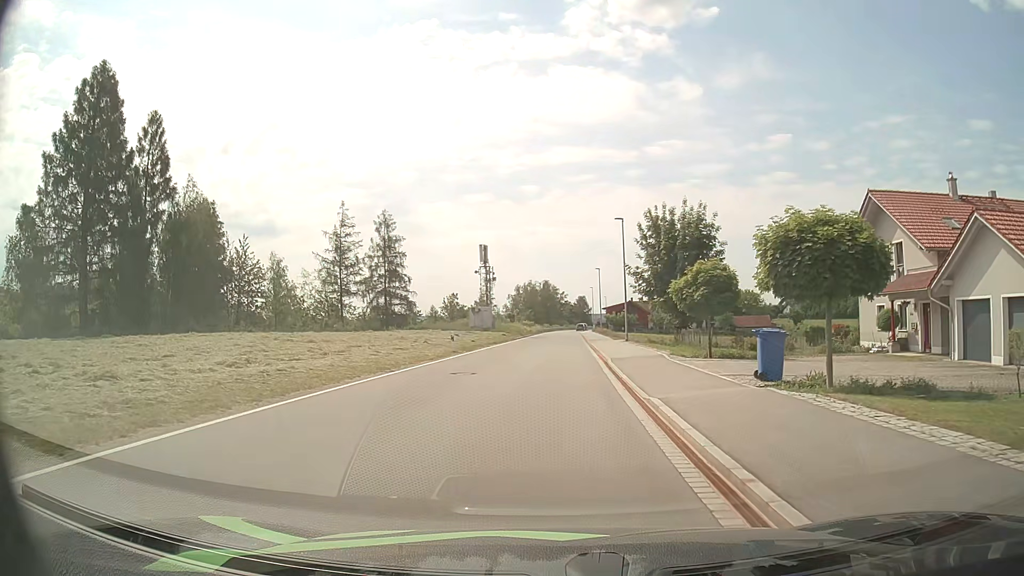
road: unclassified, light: Day
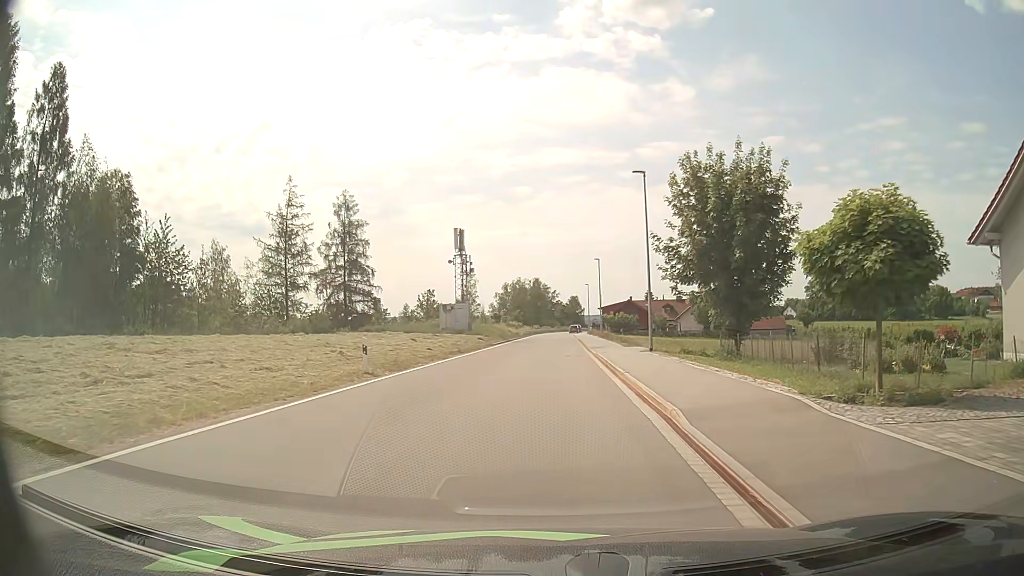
(+0.2, +14.4) m; +1°
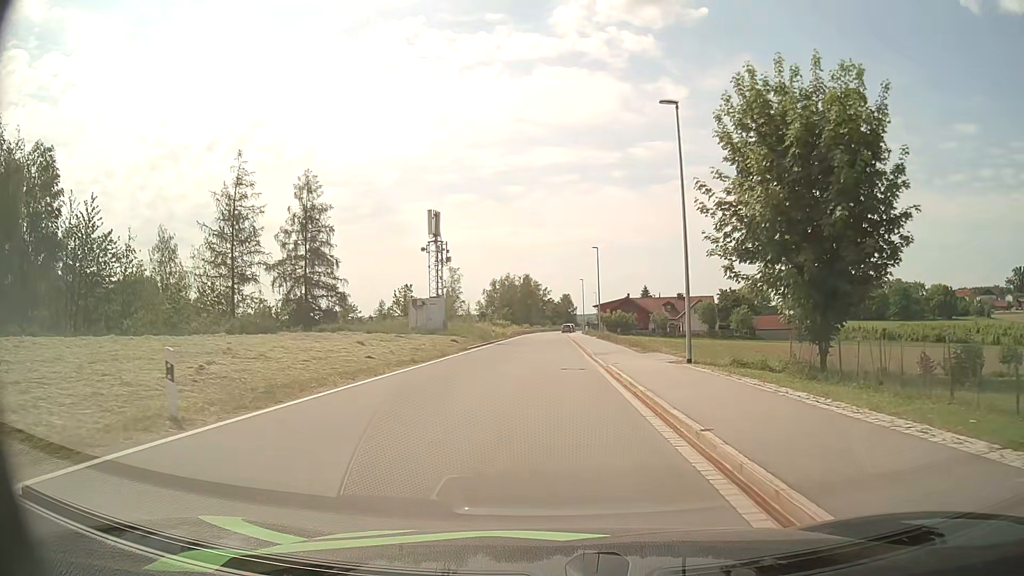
(+0.1, +10.0) m; +1°
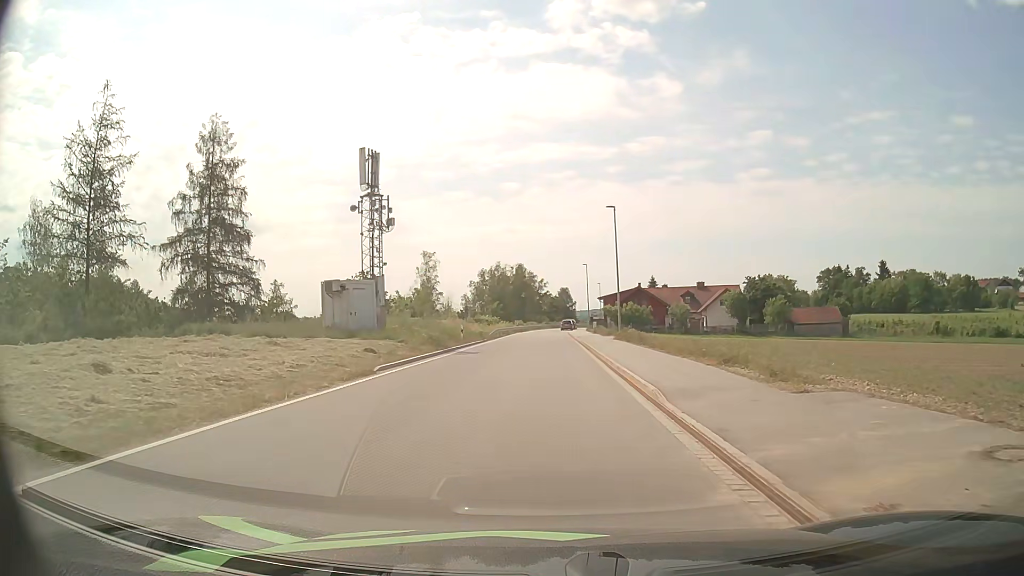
(0.0, +19.4) m; 0°
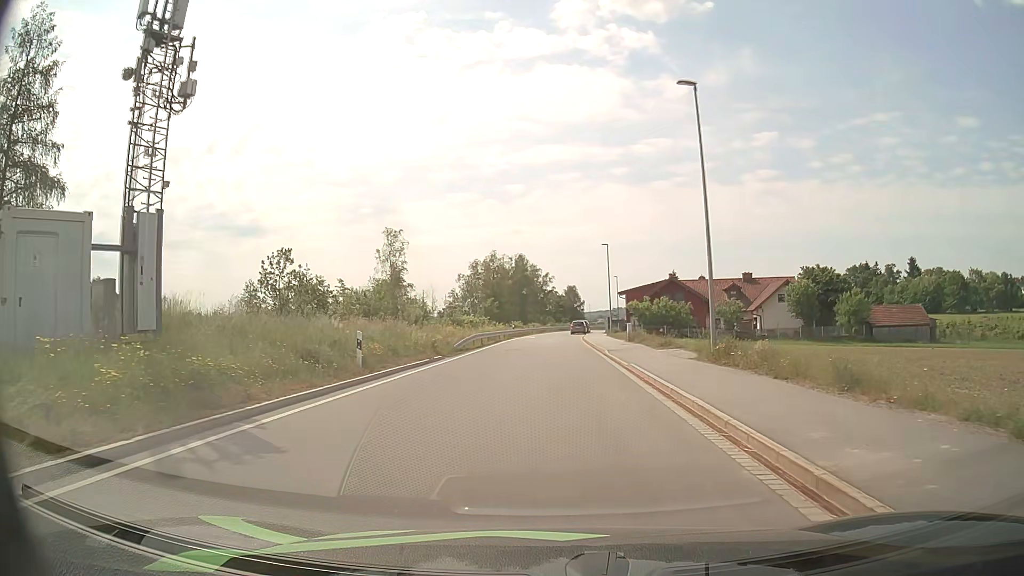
(-0.1, +22.6) m; -1°
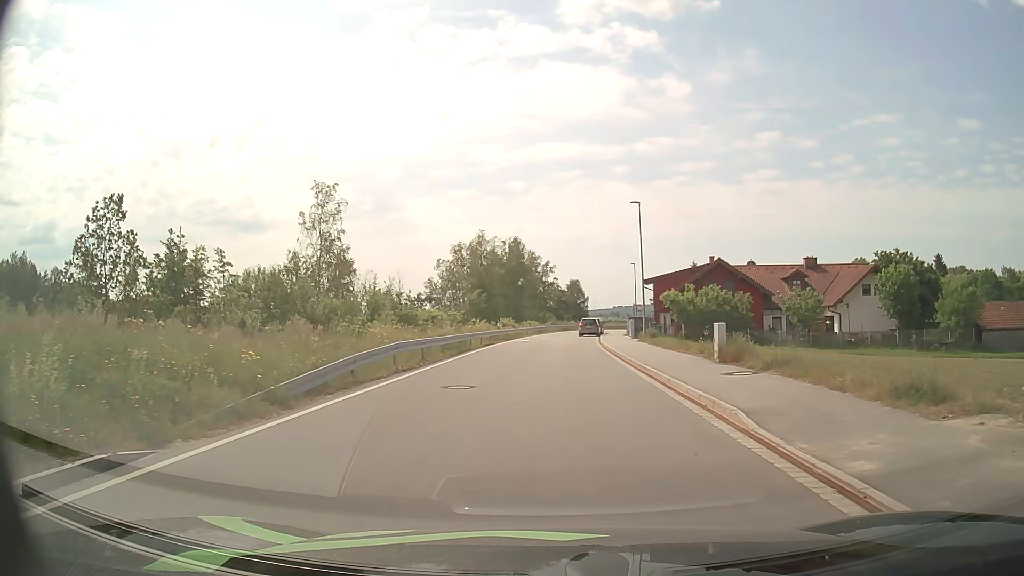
(0.0, +20.6) m; 0°
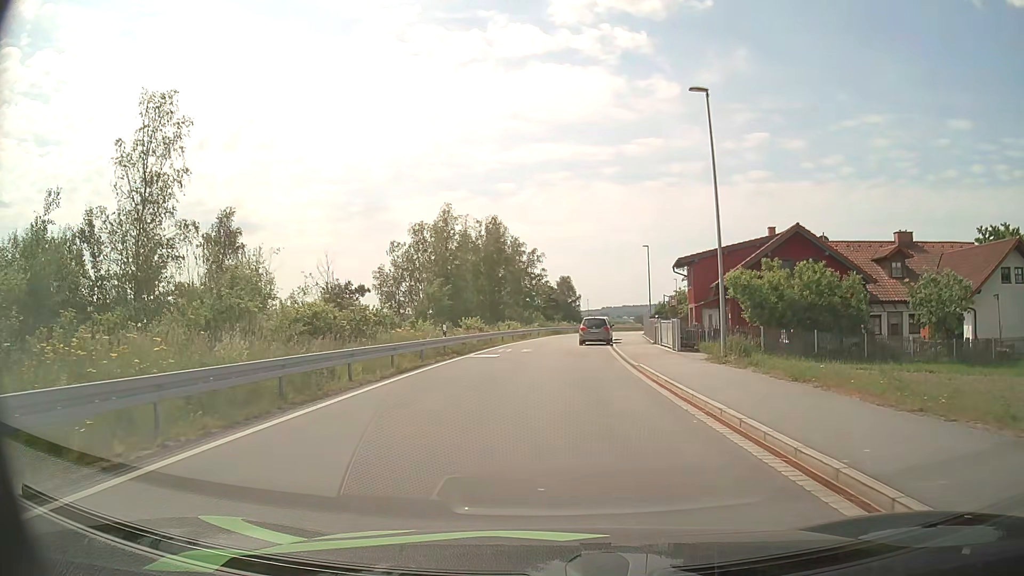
(+0.3, +20.1) m; +1°
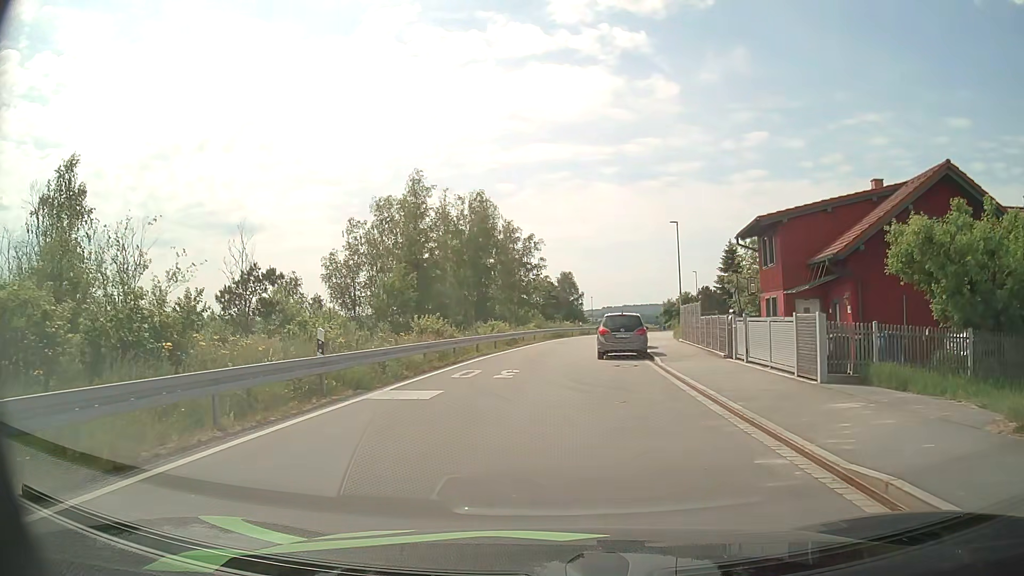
(+0.1, +14.8) m; 0°
(0, +10) (0, +20) (0, +30) (+1, +40) (+4, +50) (+7, +59) (+9, +69) (+12, +78) (+15, +88) (+18, +97) m
